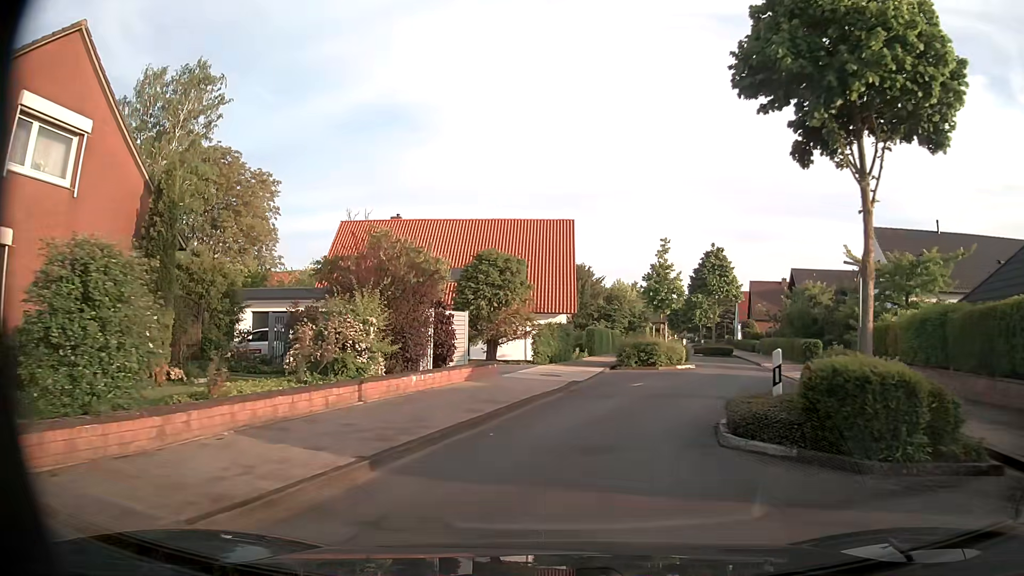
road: unclassified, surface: asphalt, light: Day
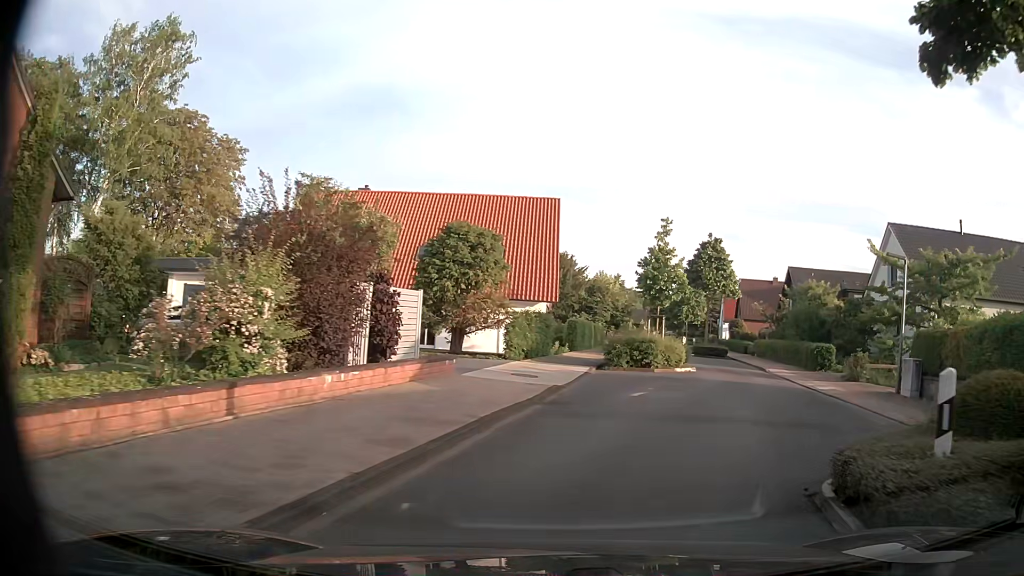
(+0.1, +4.5) m; +3°
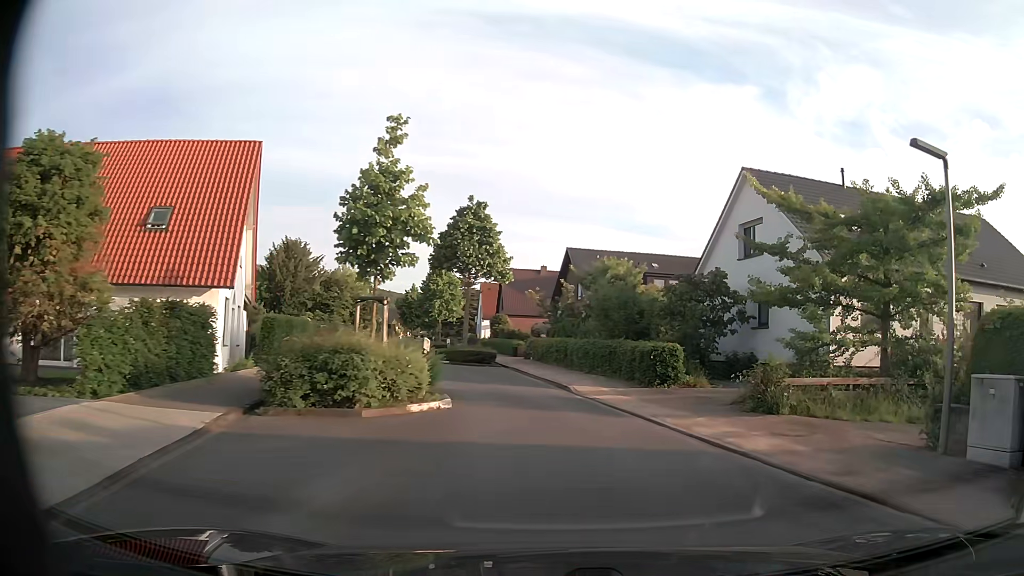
(+2.1, +12.3) m; +22°
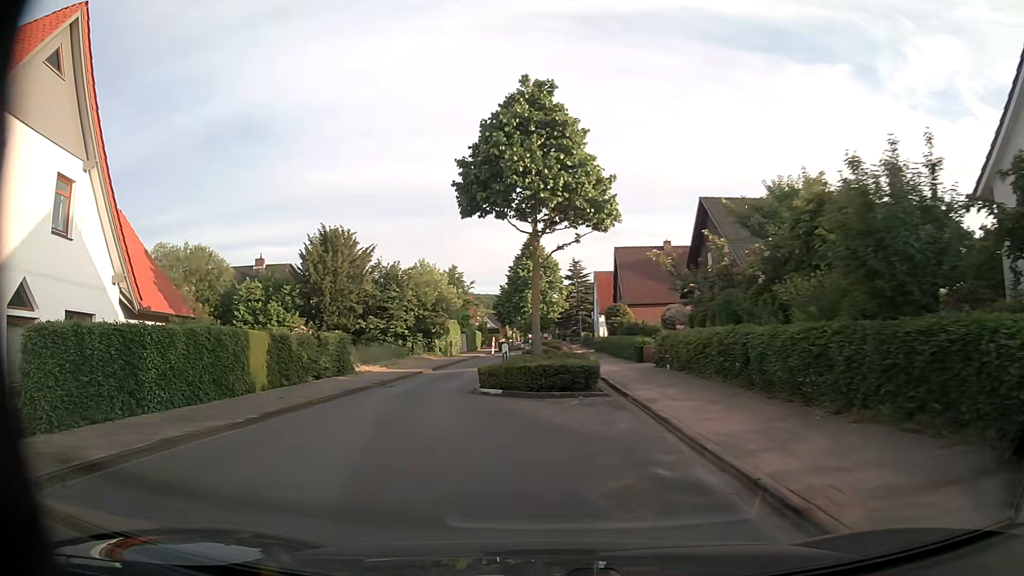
(-0.7, +16.7) m; -12°
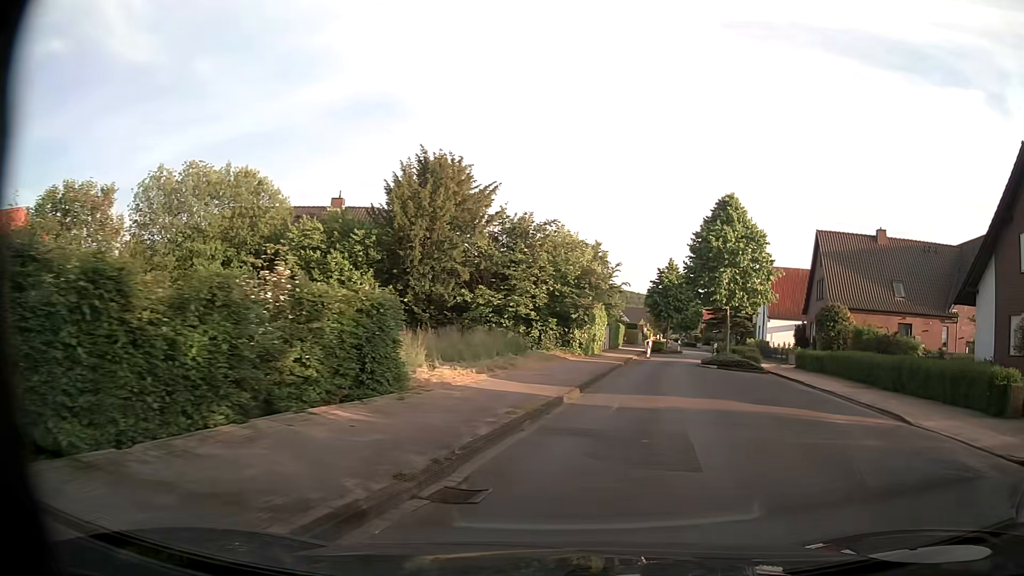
(-3.0, +16.2) m; -10°
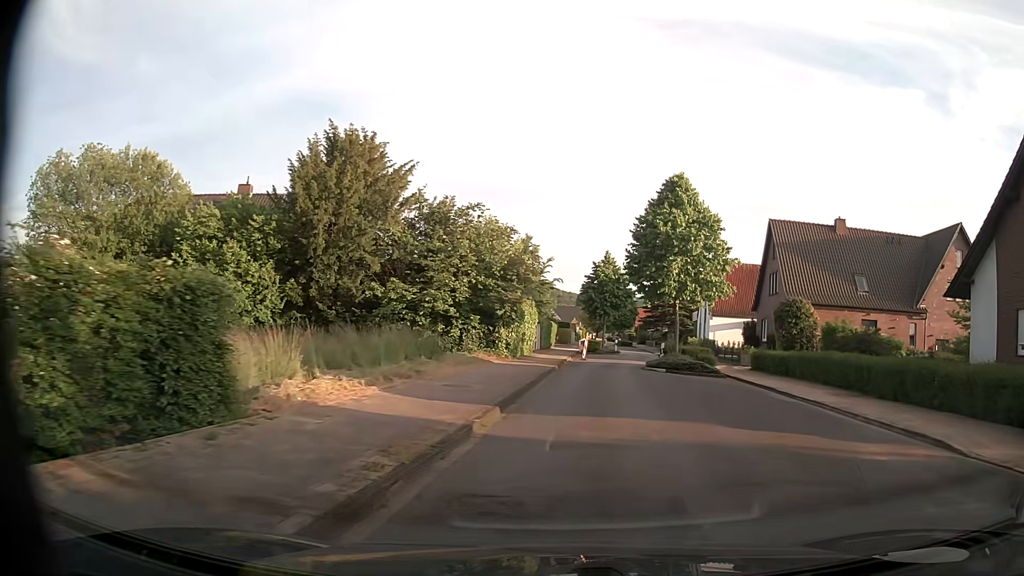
(+0.2, +4.3) m; +6°
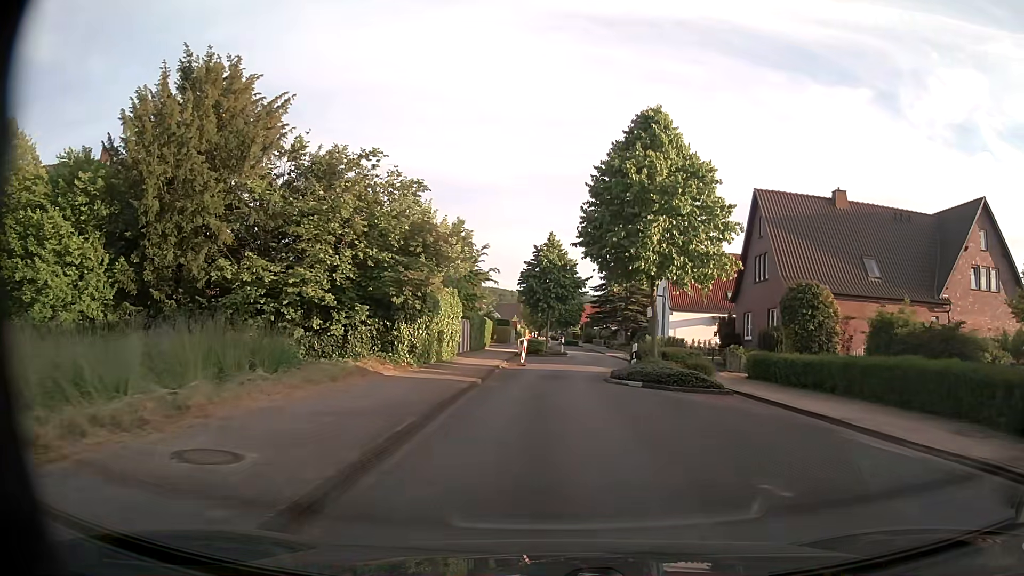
(+0.5, +9.1) m; +5°
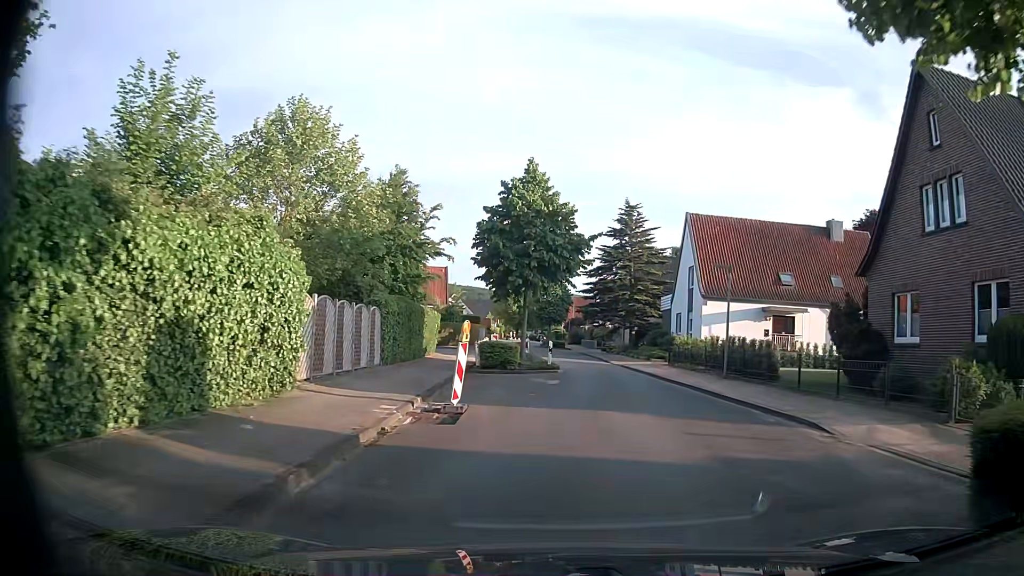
(0.0, +18.7) m; +1°
